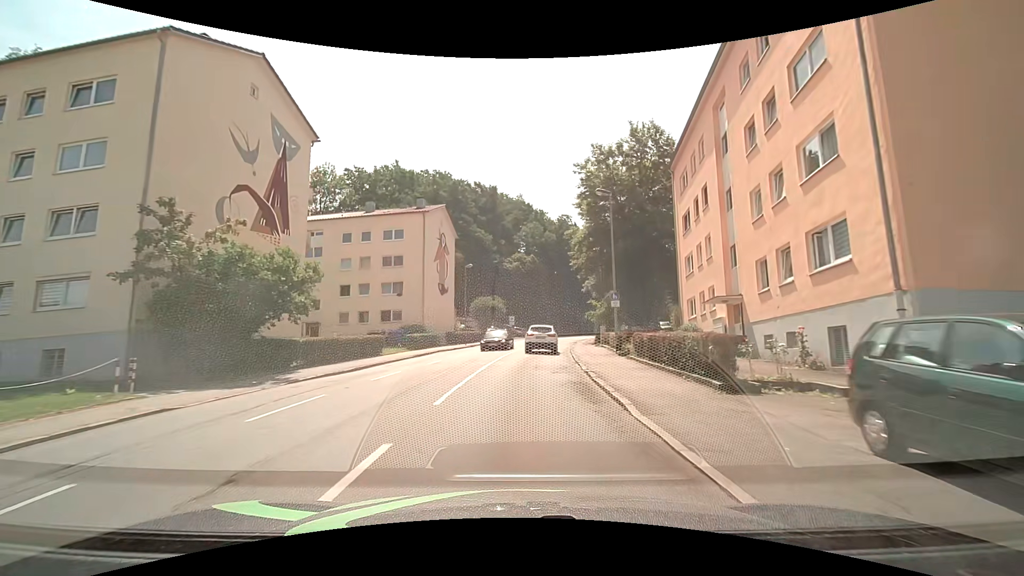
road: tertiary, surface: asphalt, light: Day
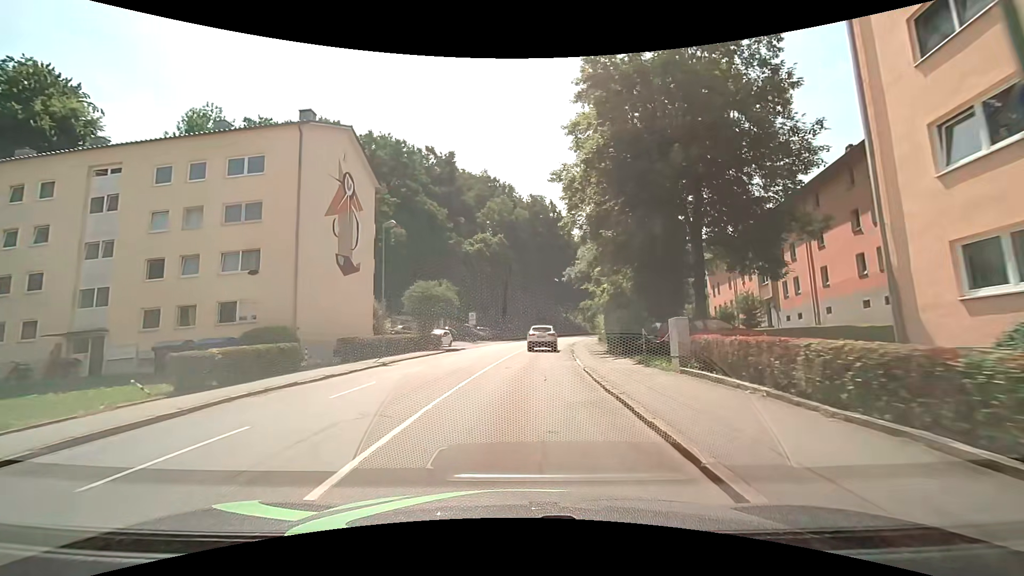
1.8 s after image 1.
(+0.5, +21.2) m; +2°
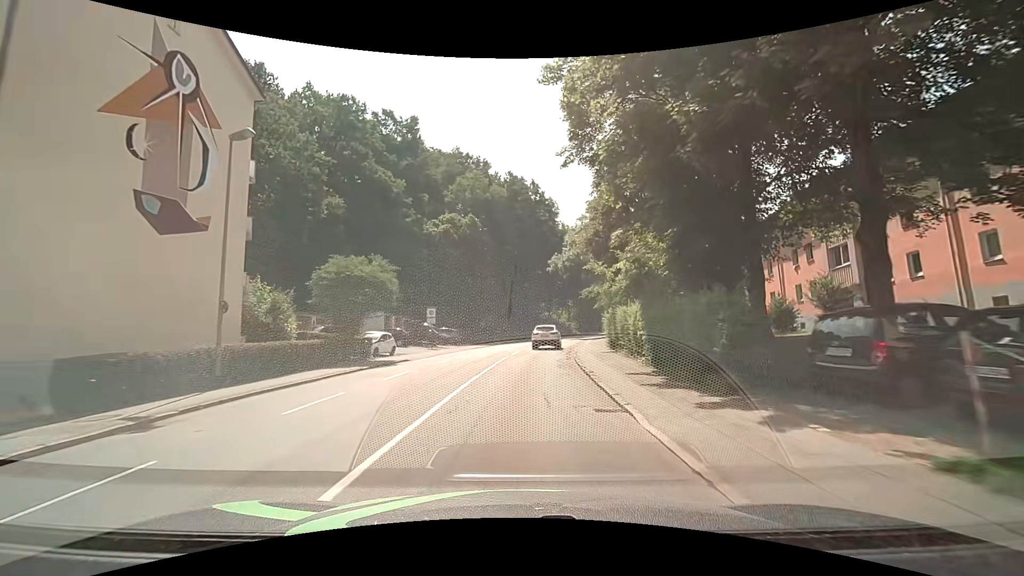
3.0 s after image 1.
(+0.5, +14.1) m; +3°
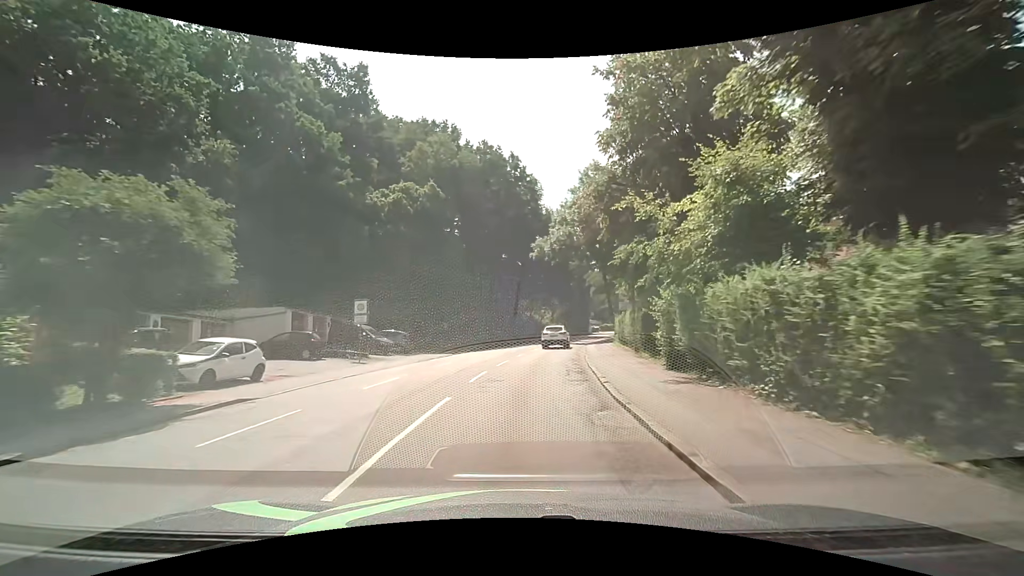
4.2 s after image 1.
(+0.3, +14.3) m; +1°
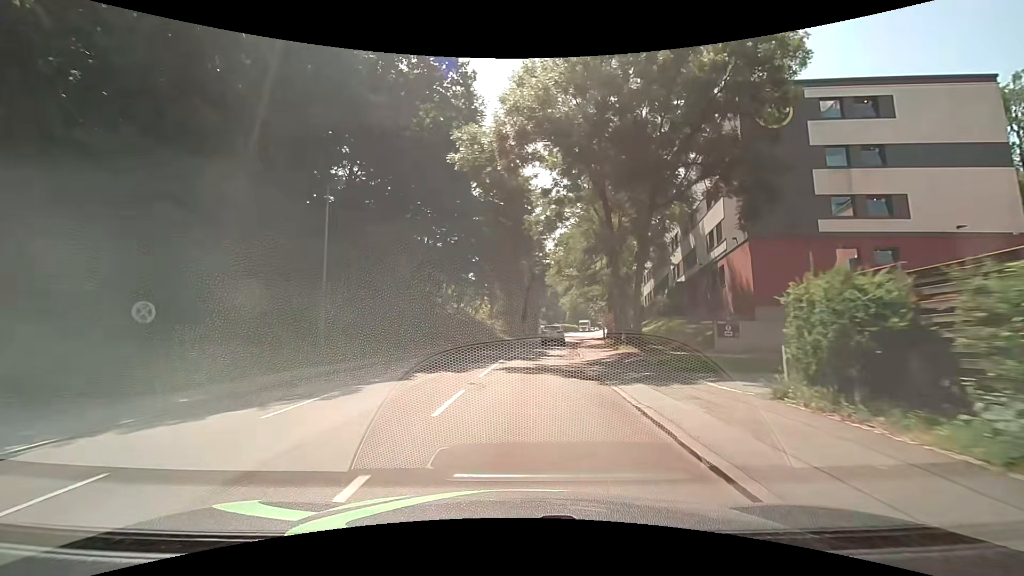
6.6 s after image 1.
(+2.1, +29.3) m; +8°
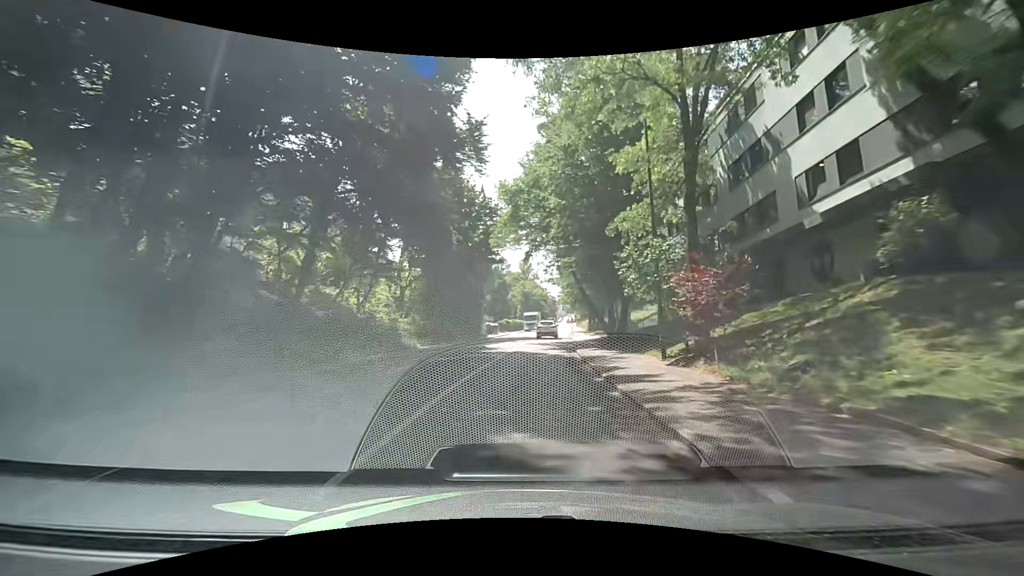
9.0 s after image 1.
(+1.8, +30.0) m; +6°
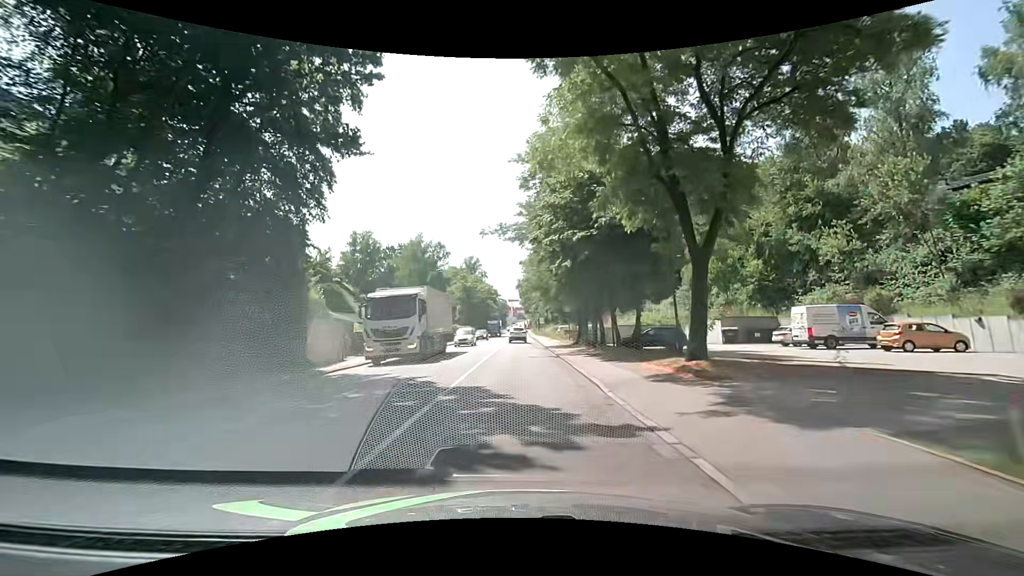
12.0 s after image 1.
(+2.2, +37.9) m; +5°
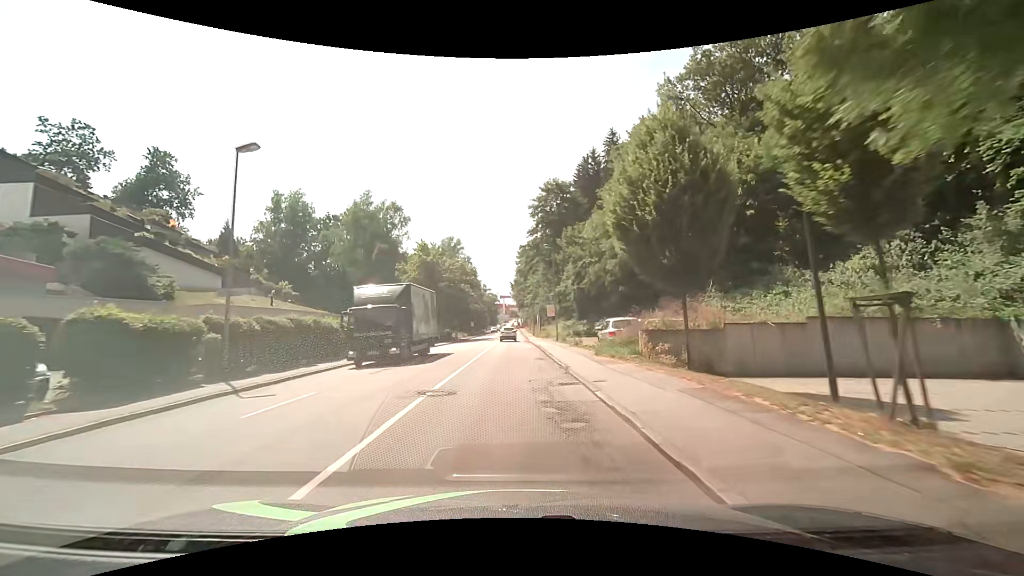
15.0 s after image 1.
(+0.9, +38.0) m; +2°
(0, +10) (0, +20) (-1, +30) (-1, +40) (-1, +50) (-1, +60) (-2, +70) (-3, +80) (-3, +90) (-4, +100) m
